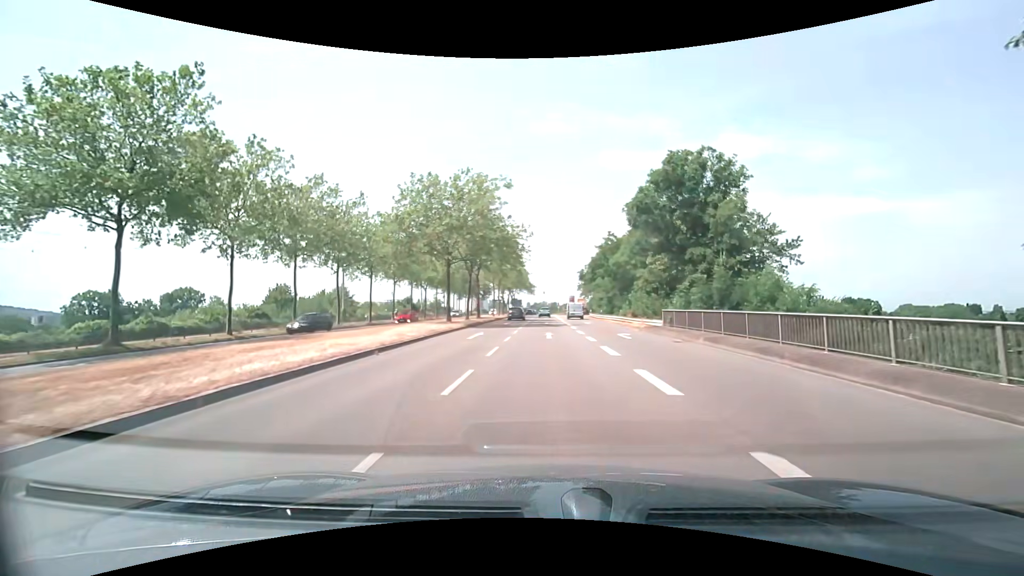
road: secondary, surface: asphalt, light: Day
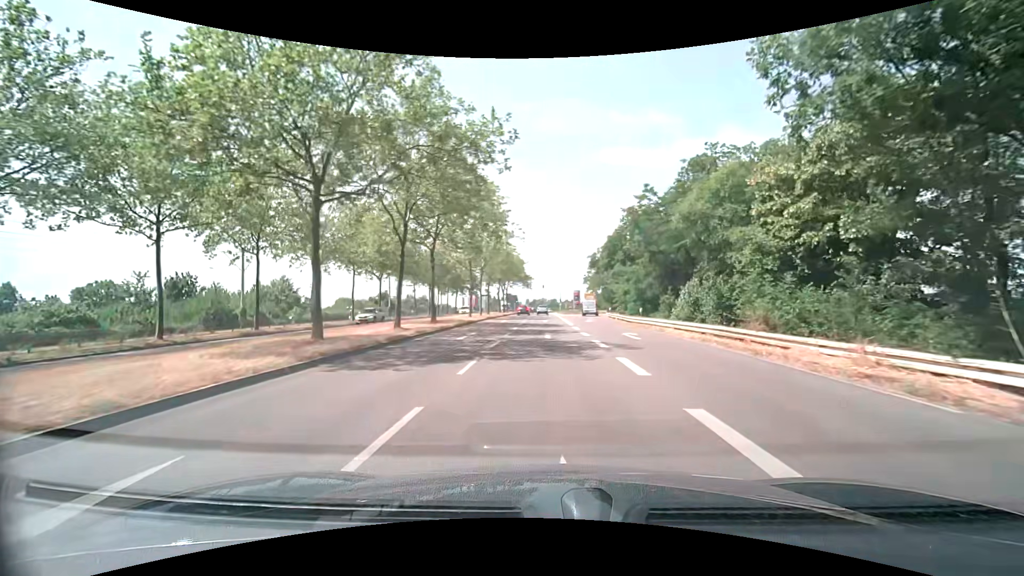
(+0.1, +22.3) m; 0°
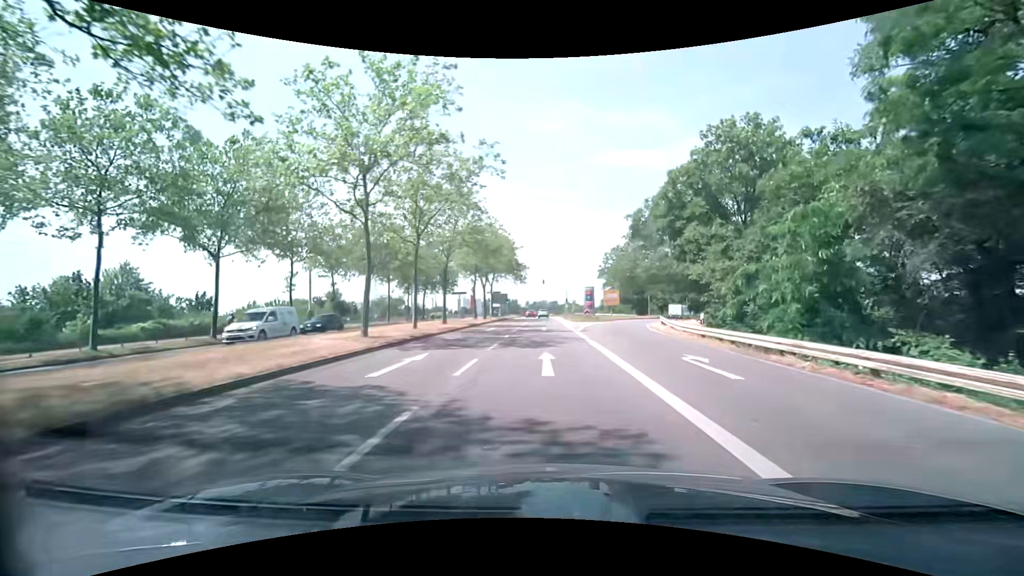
(0.0, +30.0) m; 0°
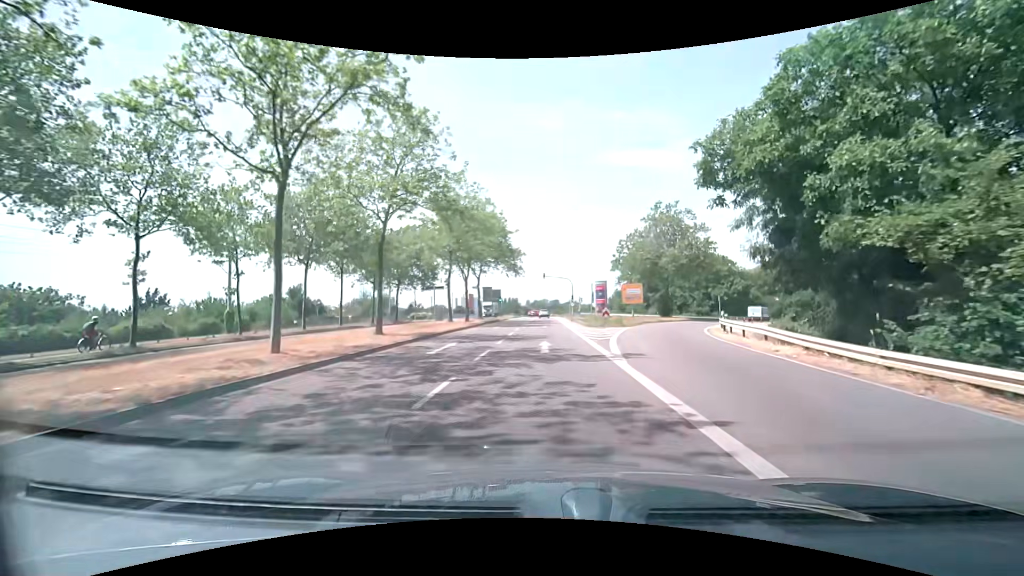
(-0.1, +15.1) m; 0°
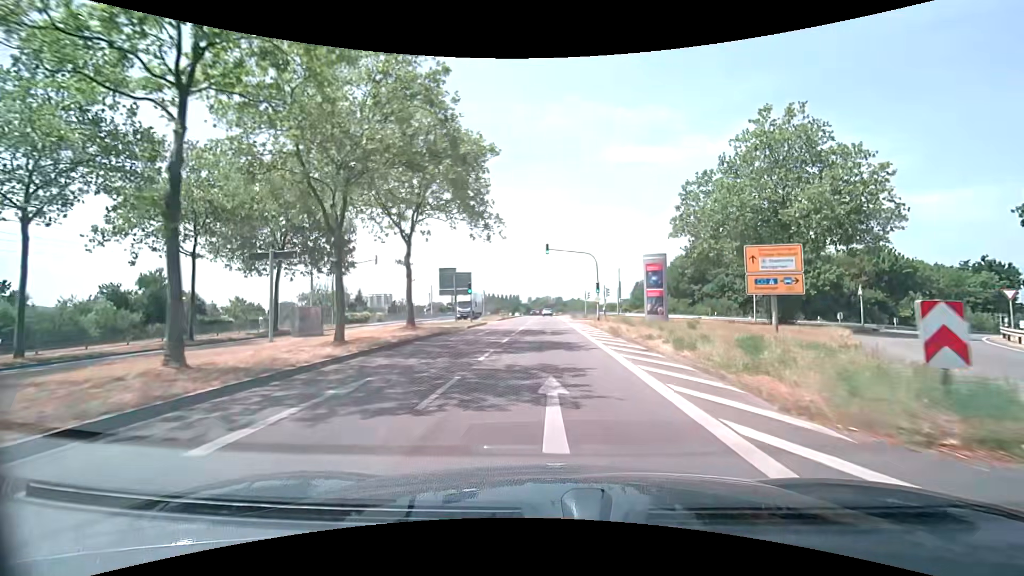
(-0.1, +30.2) m; 0°
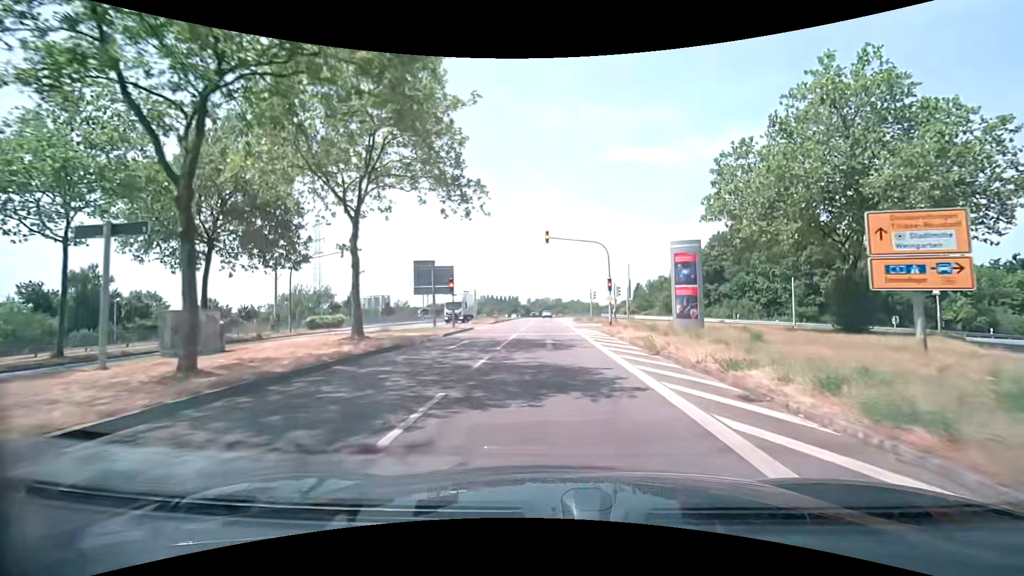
(0.0, +7.5) m; 0°
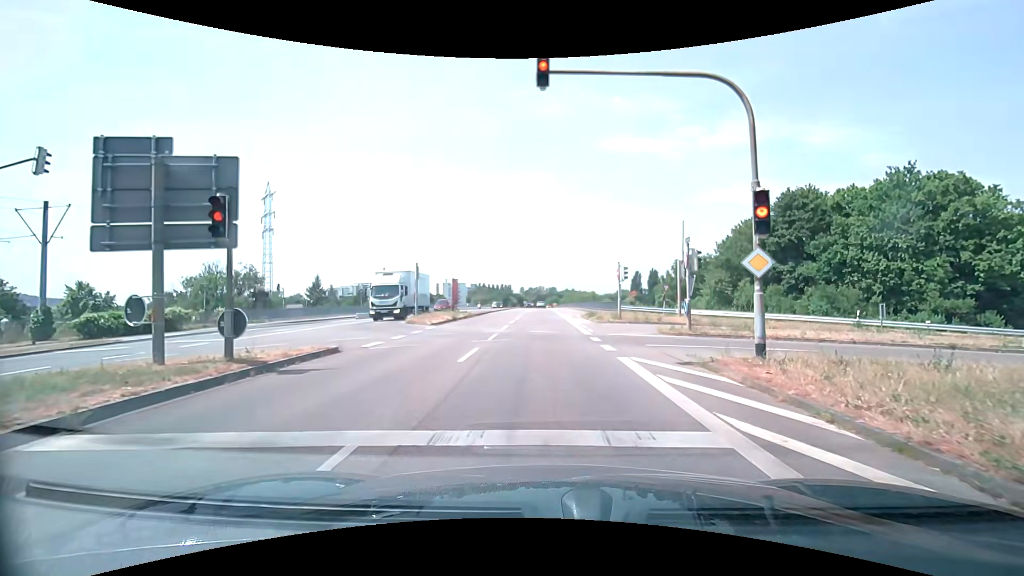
(+0.2, +21.3) m; +2°
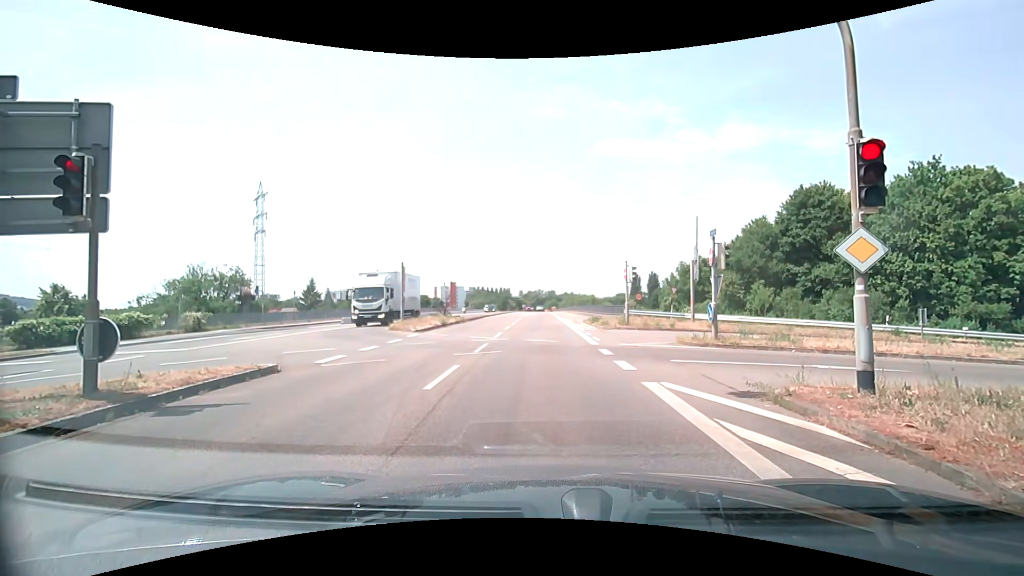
(0.0, +2.5) m; -1°
(0, +10) (0, +20) (0, +30) (0, +40) (0, +50) (0, +60) (0, +70) (0, +80) (0, +90) (-1, +100) m
